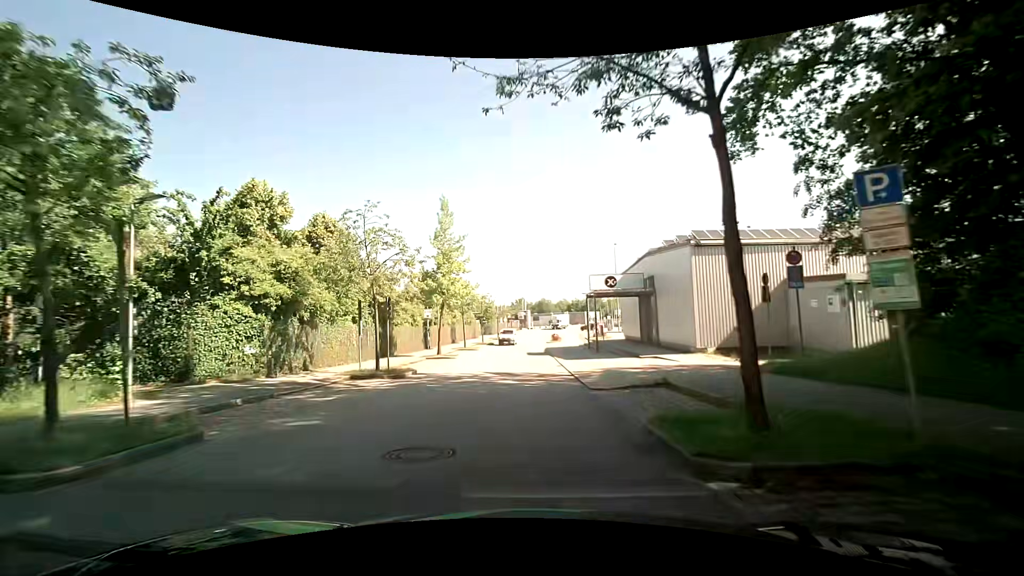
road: residential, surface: asphalt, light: Day
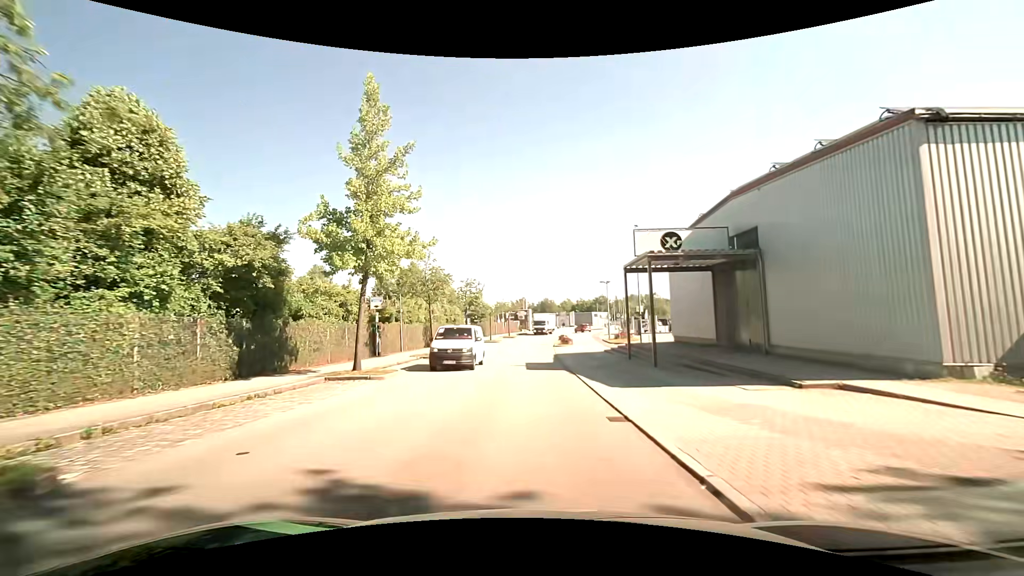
(+0.1, +16.5) m; +1°
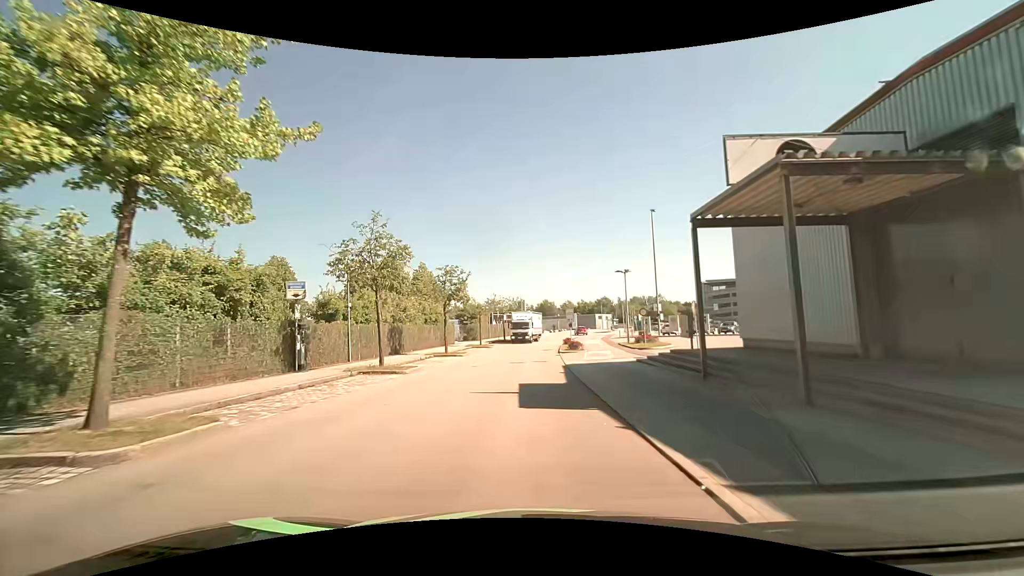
(0.0, +10.8) m; -1°
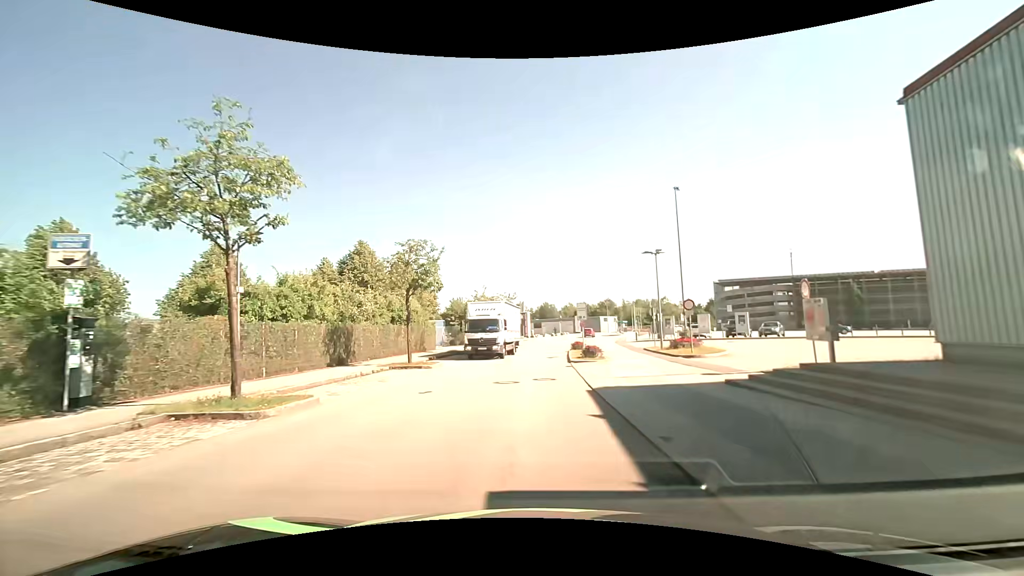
(+0.1, +10.5) m; 0°
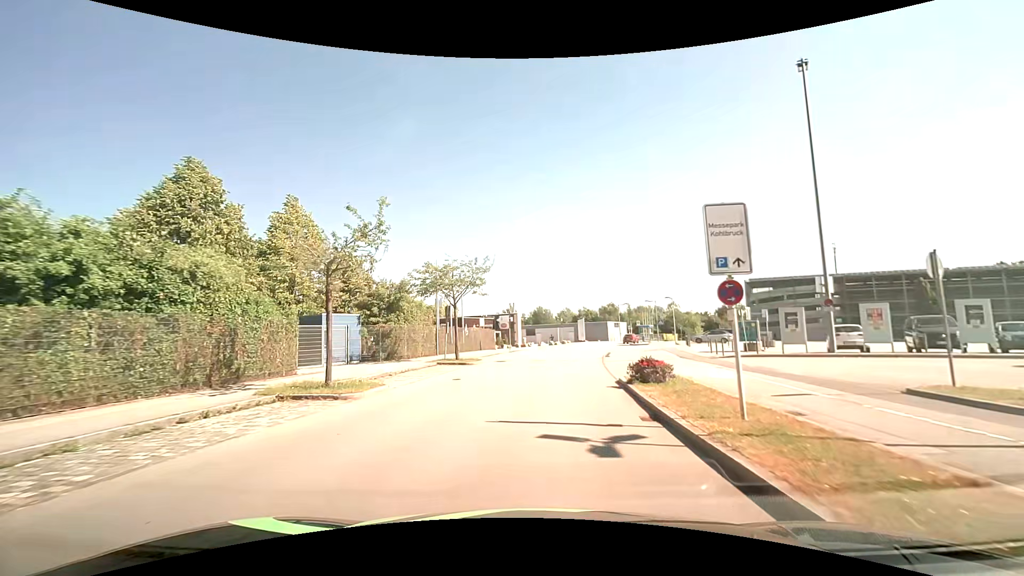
(+0.3, +25.5) m; +2°
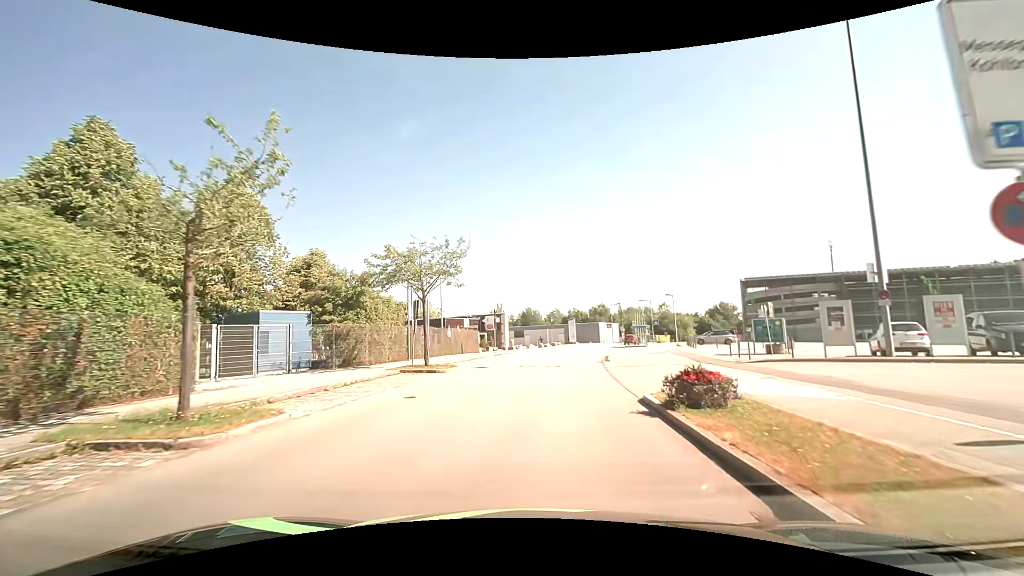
(+0.1, +5.0) m; +1°
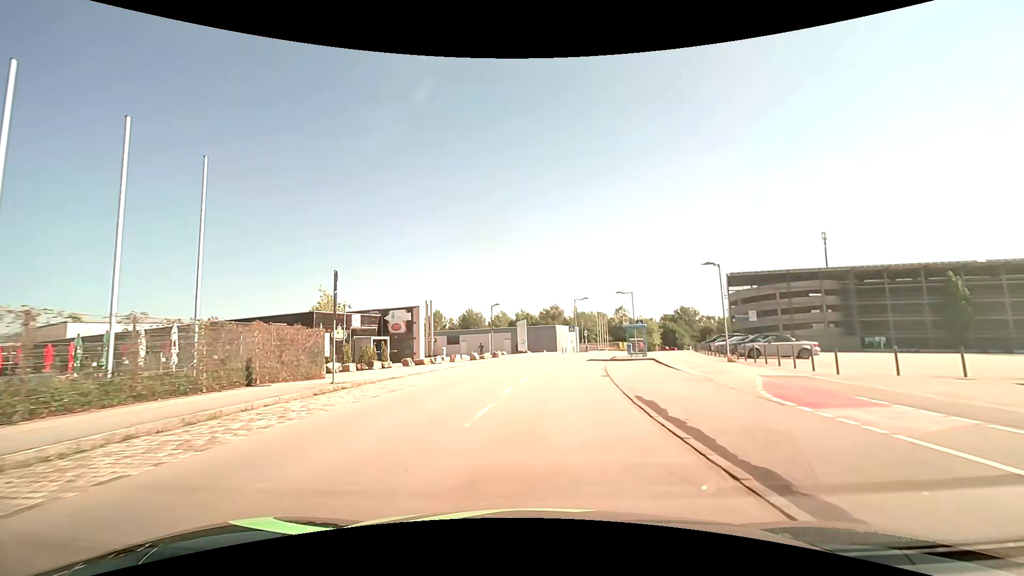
(+1.5, +25.3) m; +7°
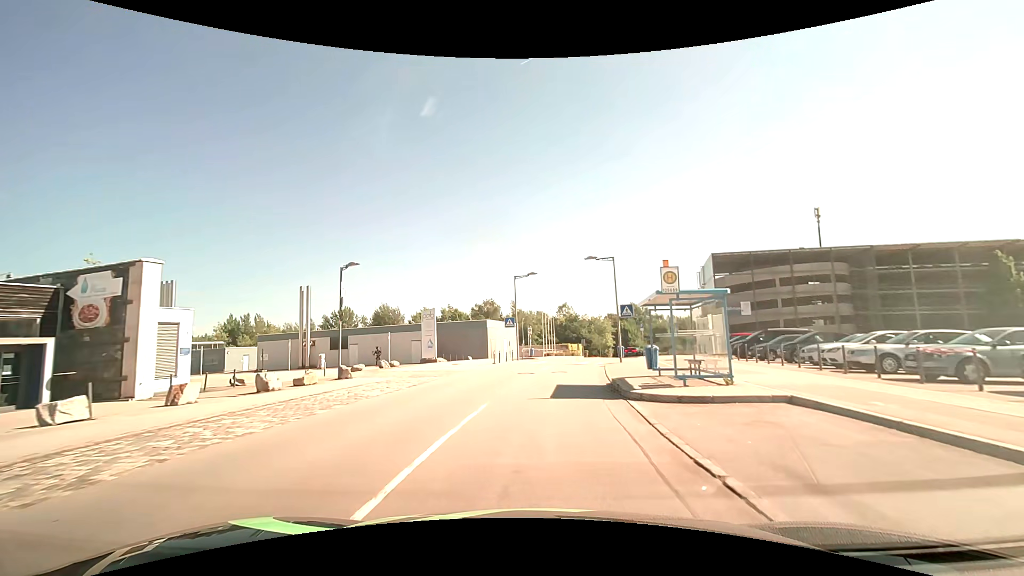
(+1.6, +25.6) m; +7°
(0, +10) (+1, +20) (+2, +30) (+4, +40) (+6, +49) (+9, +59) (+12, +69) (+14, +78) (+18, +88) (+21, +97) m
